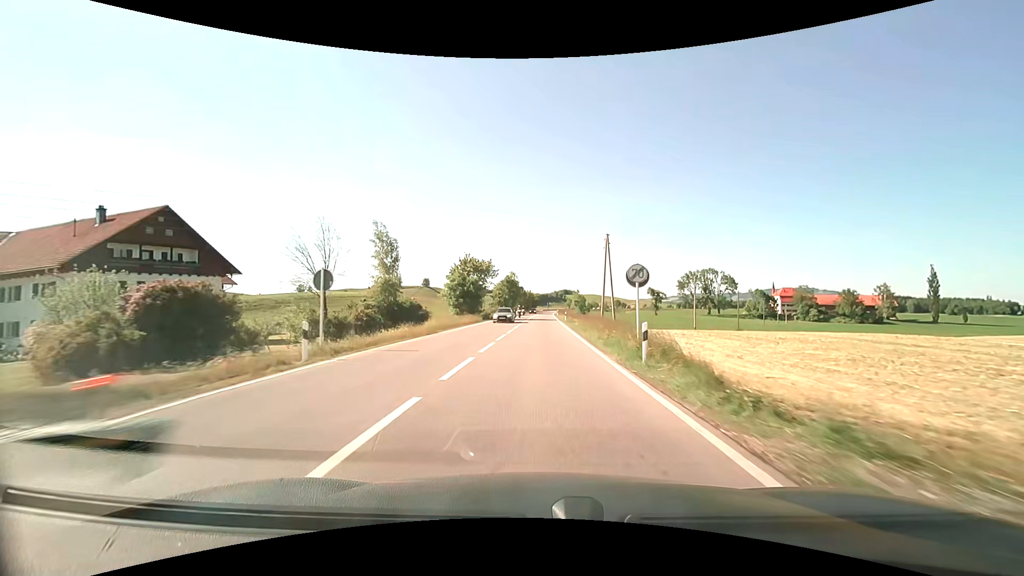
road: primary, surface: asphalt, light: Day
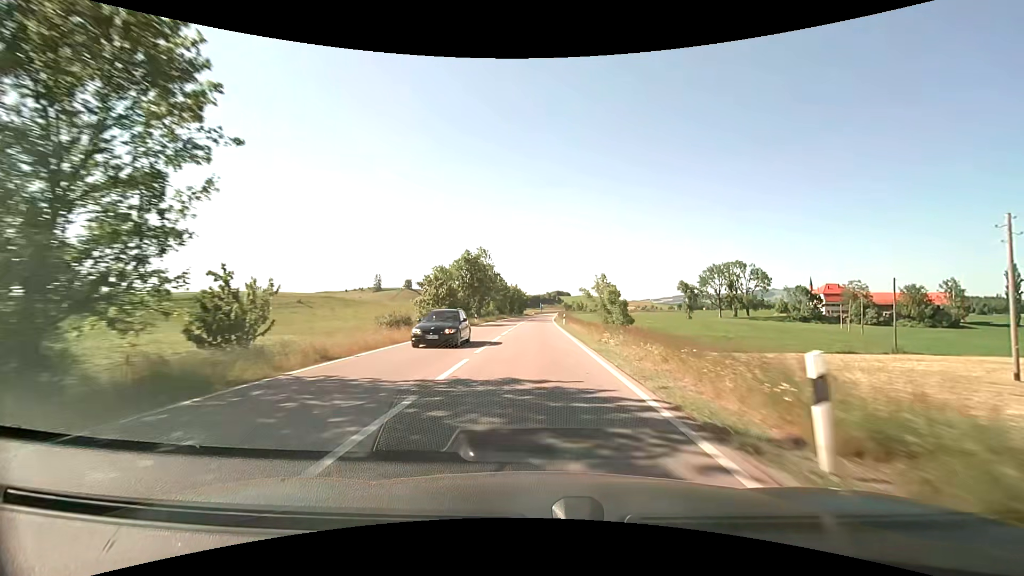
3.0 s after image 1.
(+1.0, +53.7) m; +1°
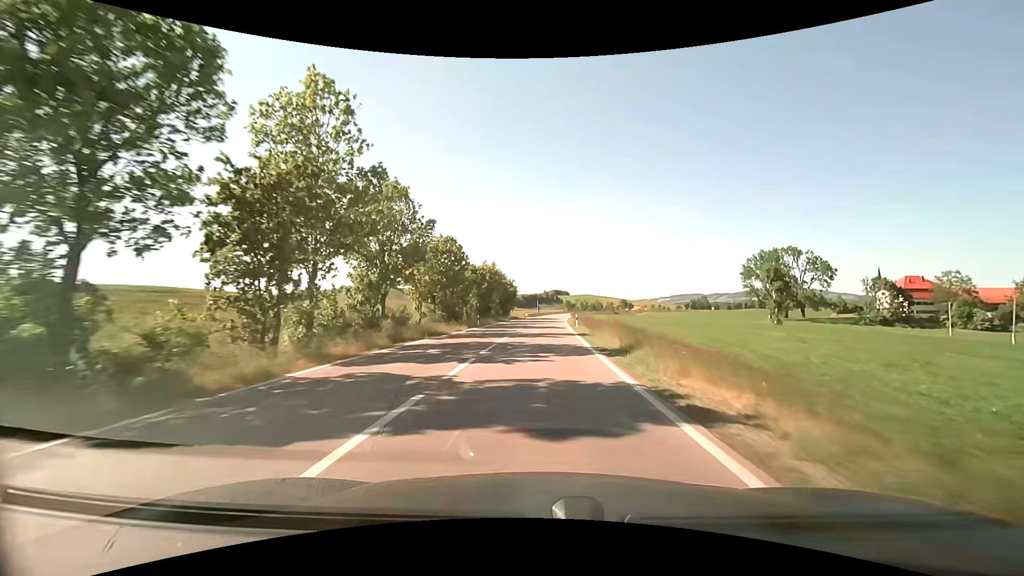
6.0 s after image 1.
(-0.1, +54.1) m; 0°
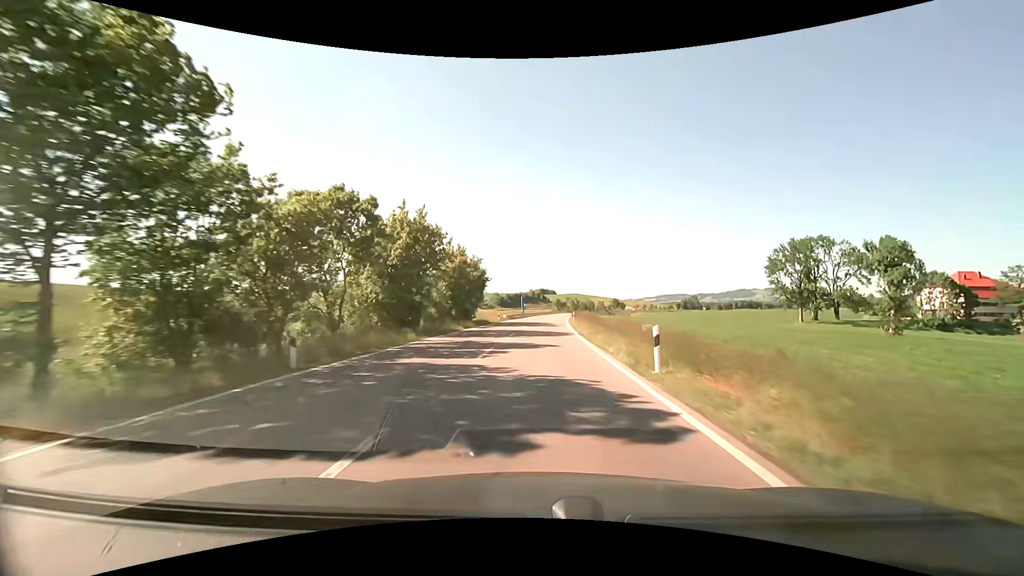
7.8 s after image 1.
(+0.1, +32.7) m; +1°
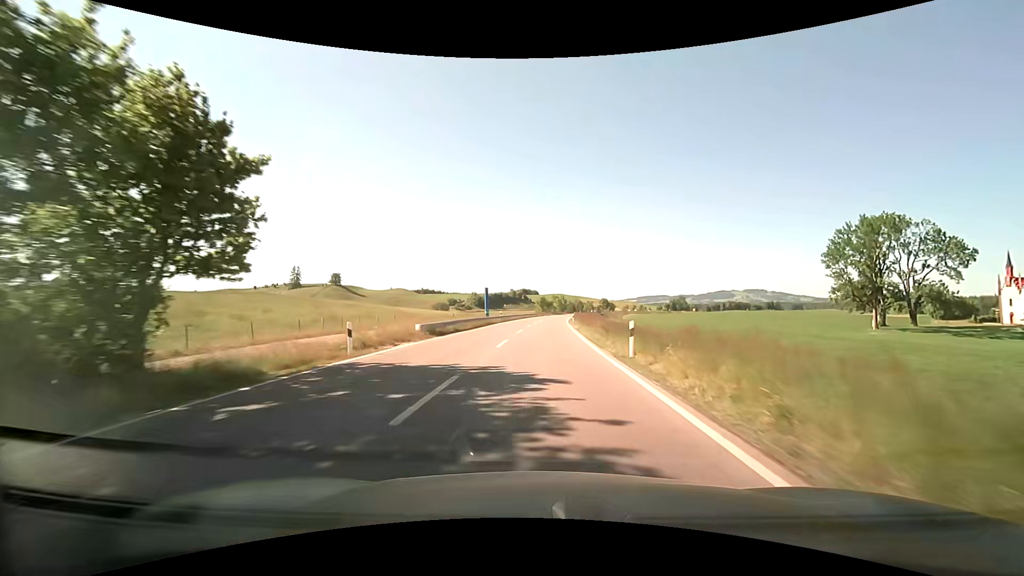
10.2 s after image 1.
(+1.1, +43.1) m; +3°
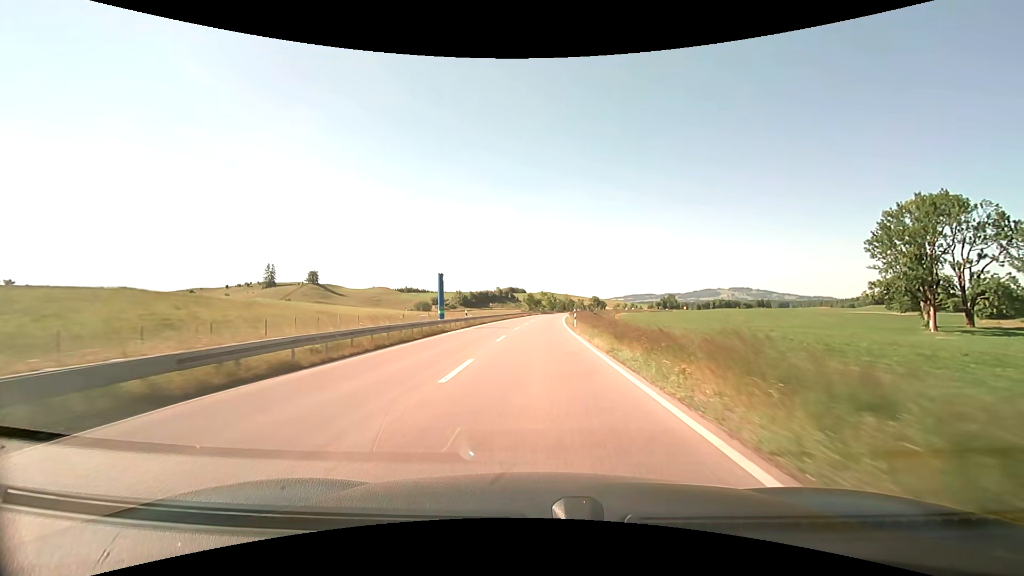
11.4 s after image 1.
(+0.3, +21.3) m; +2°
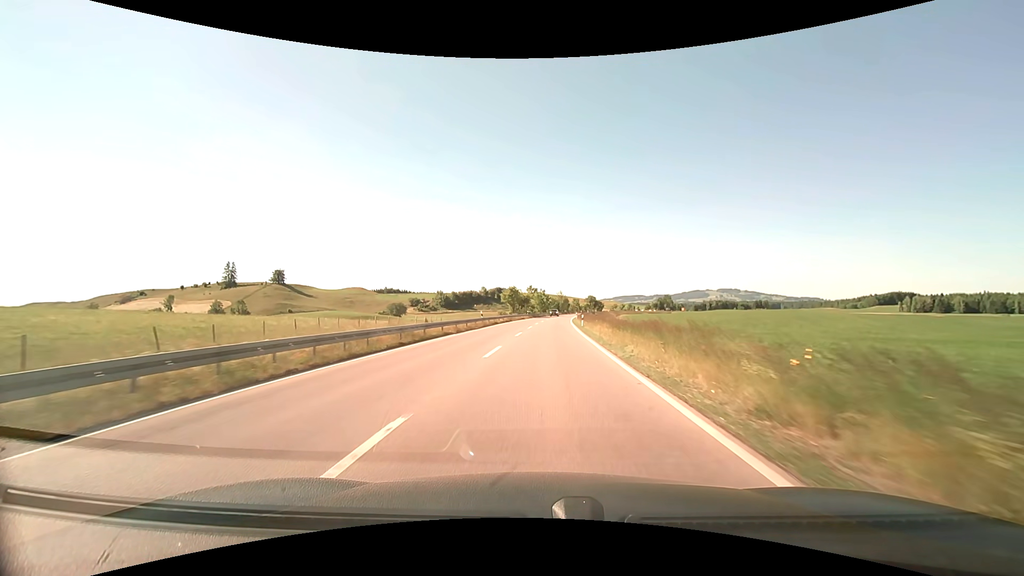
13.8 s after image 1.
(+1.1, +43.4) m; +3°
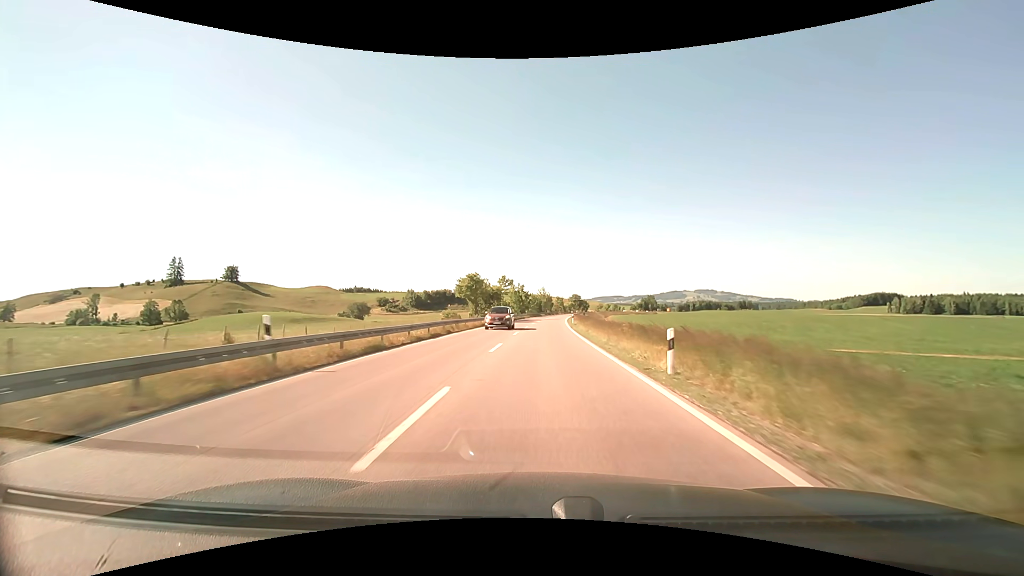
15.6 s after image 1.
(-0.2, +34.0) m; +1°
(0, +10) (0, +20) (+1, +30) (+1, +40) (+1, +50) (+2, +60) (+2, +70) (+3, +80) (+3, +90) (+4, +100) m
